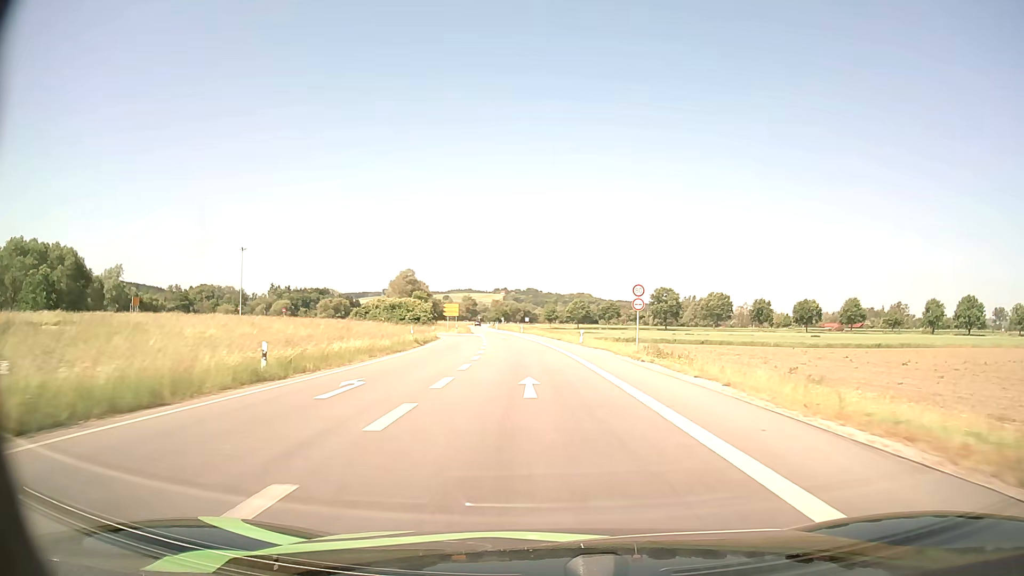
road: primary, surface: asphalt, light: Day
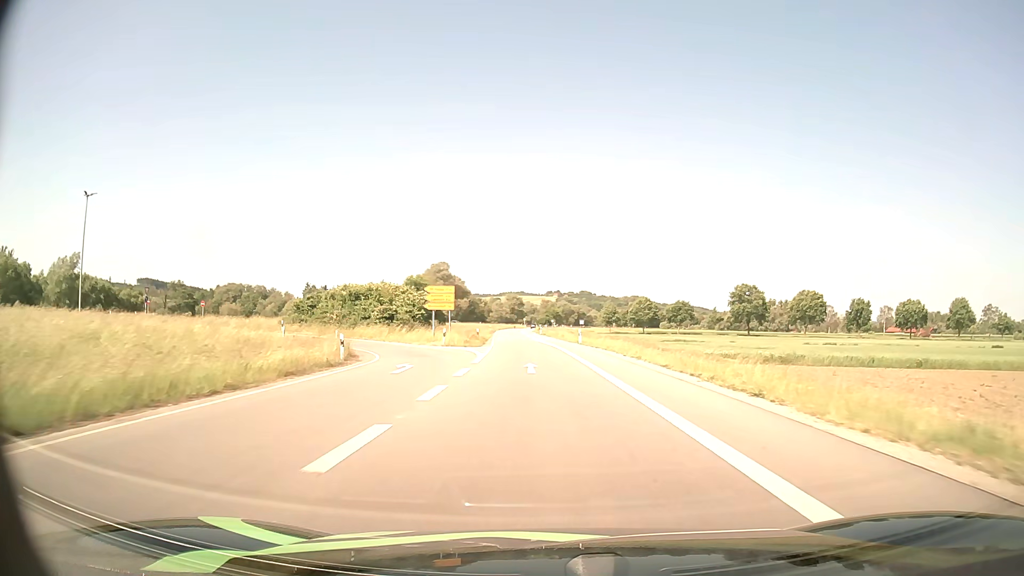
(-2.0, +44.9) m; -4°
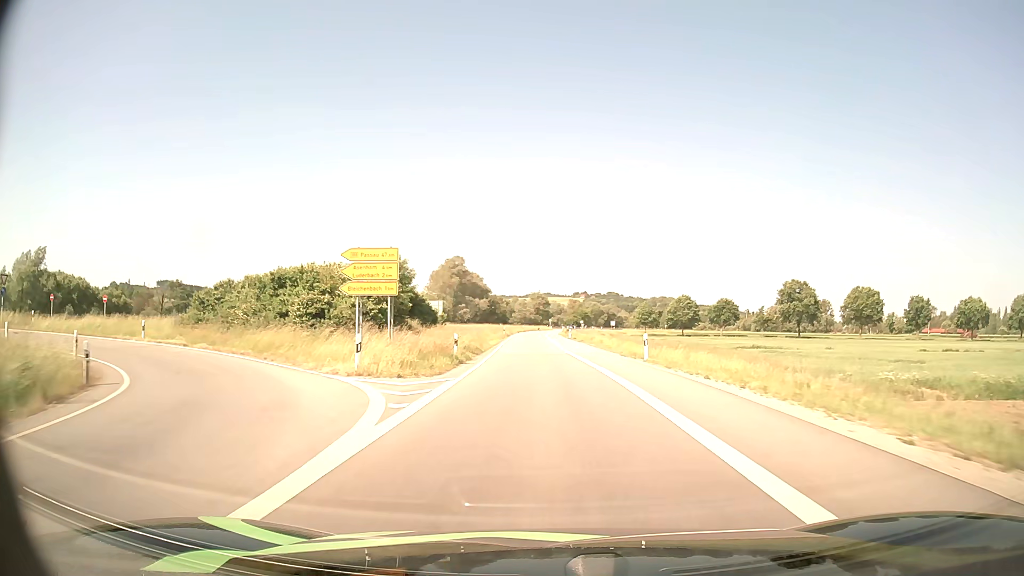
(-0.4, +23.1) m; -2°
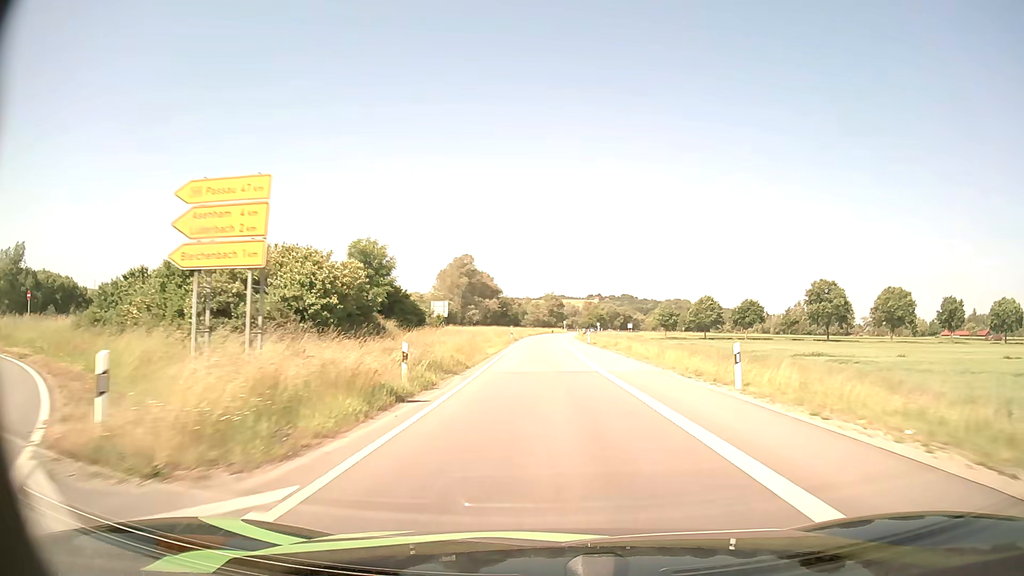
(-0.1, +11.7) m; -1°
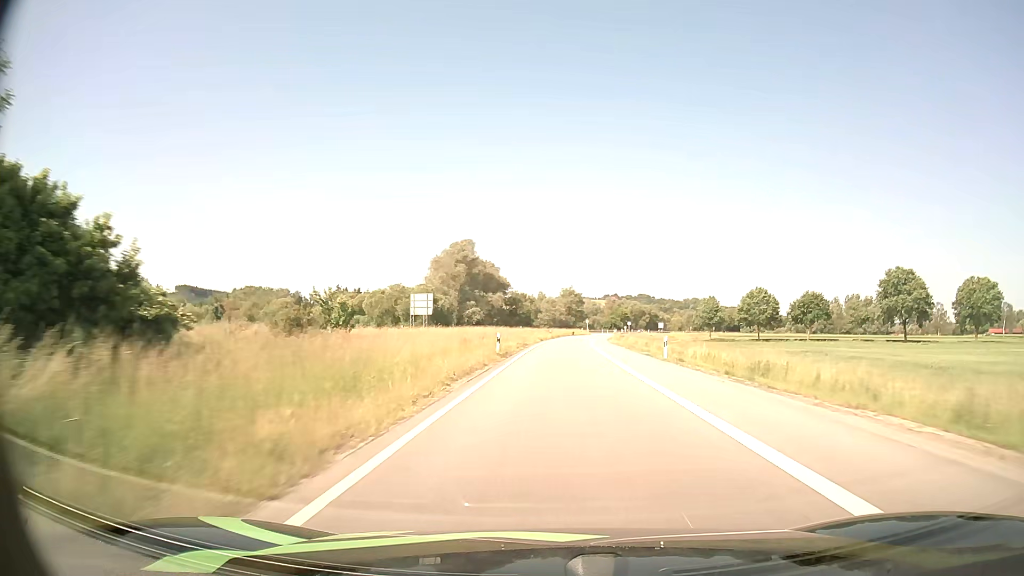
(-0.6, +35.6) m; -1°
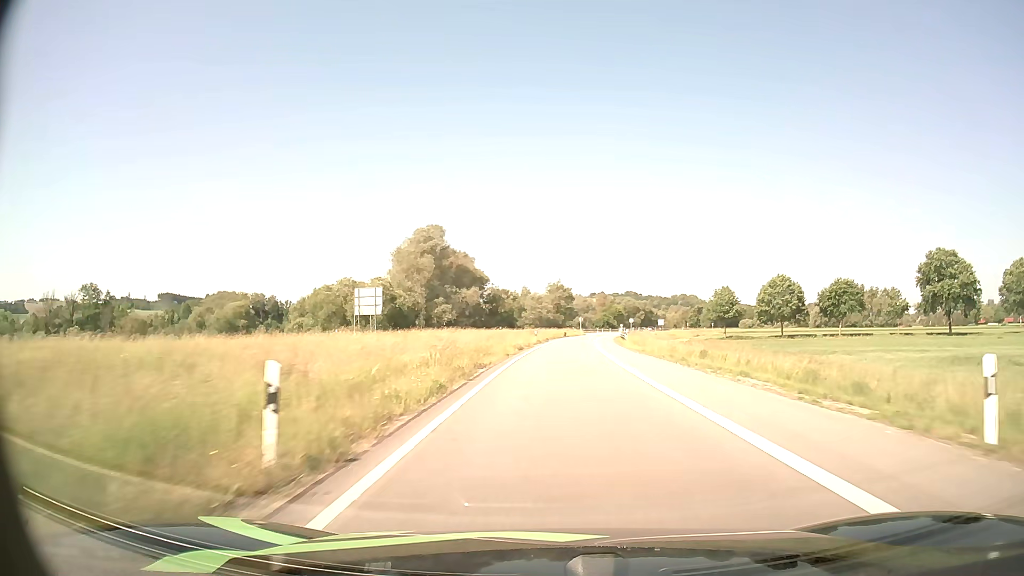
(+0.2, +24.1) m; +1°
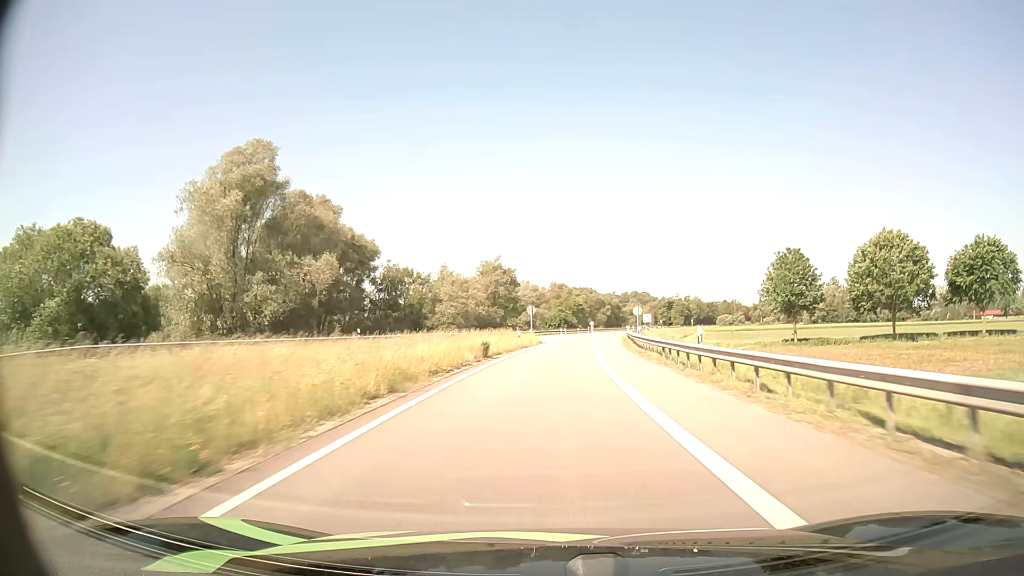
(+2.5, +61.5) m; +4°
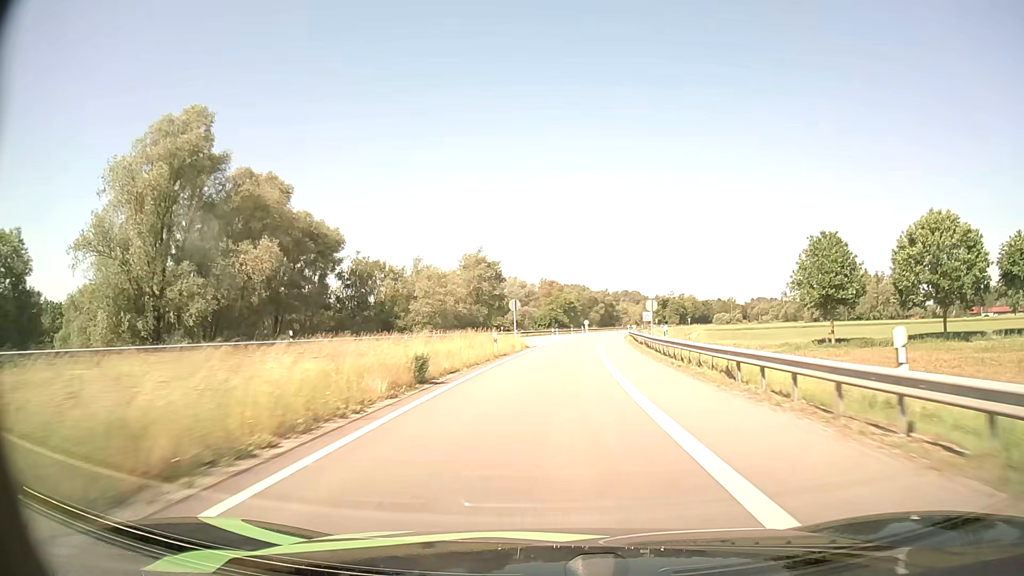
(+0.1, +12.6) m; +1°
(0, +10) (0, +20) (+1, +30) (+1, +40) (+2, +50) (+3, +60) (+4, +70) (+5, +80) (+7, +90) (+8, +100) m
